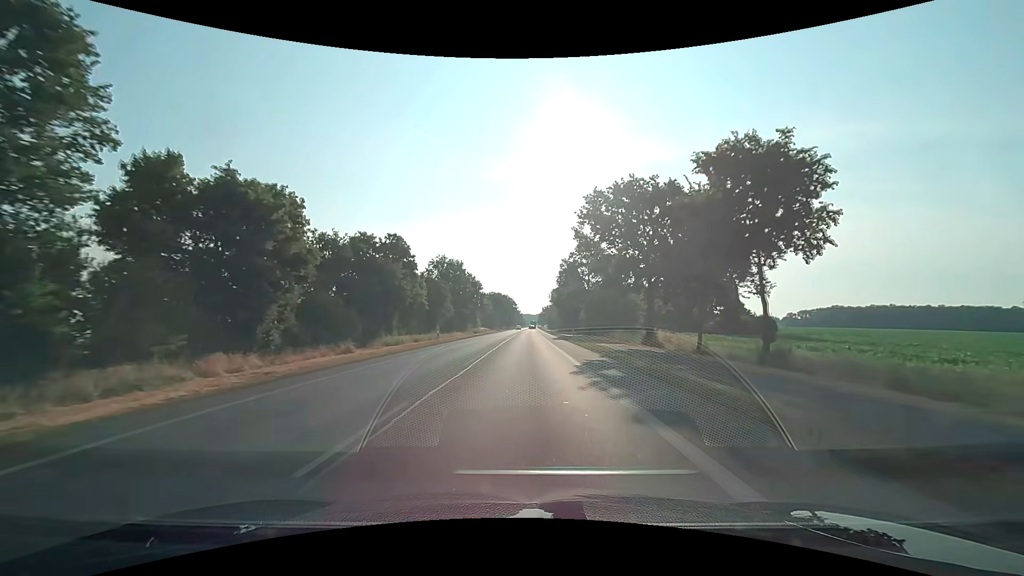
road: primary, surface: asphalt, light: Day
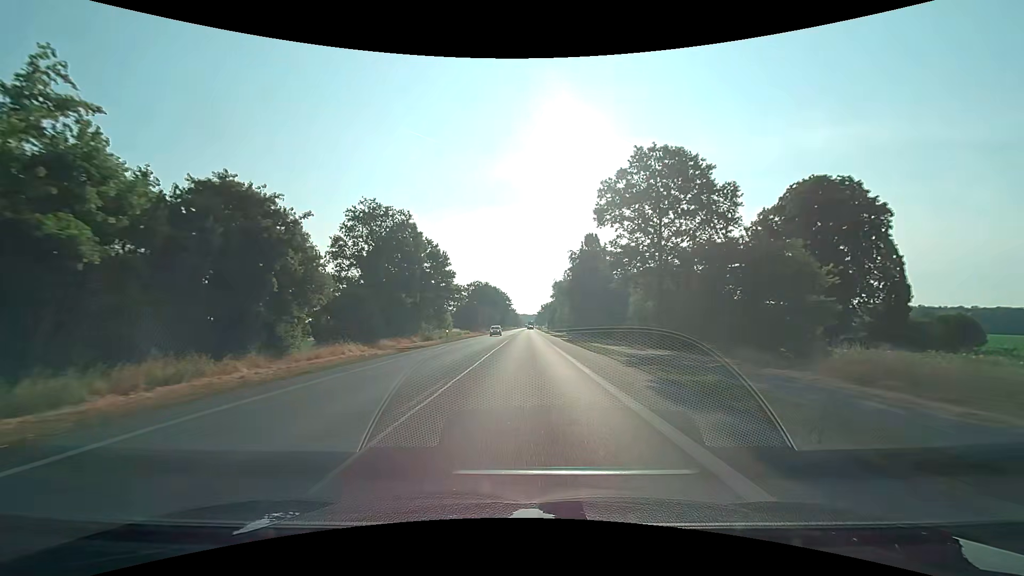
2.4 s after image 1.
(+0.2, +44.4) m; +1°
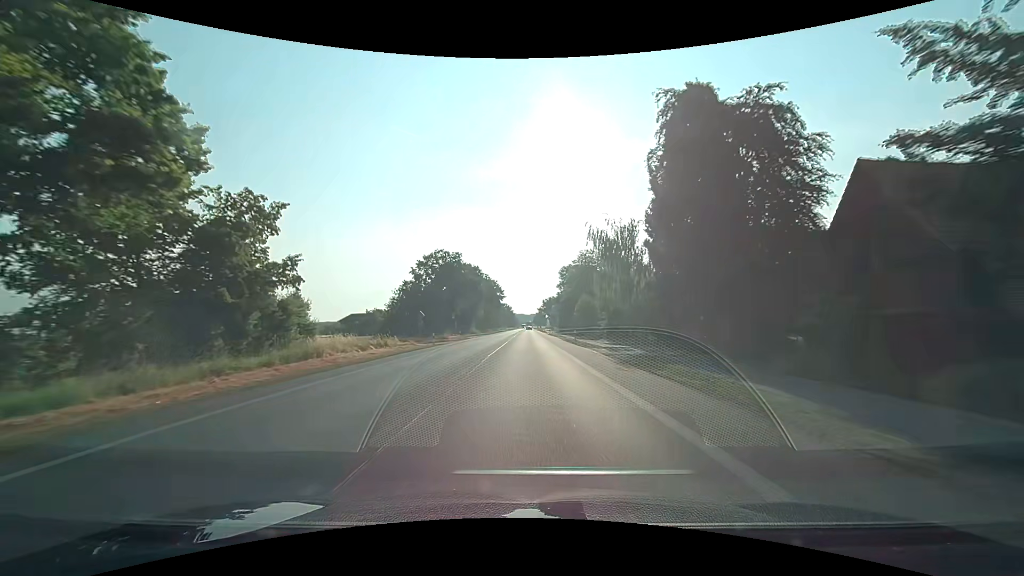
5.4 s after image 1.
(-0.1, +55.5) m; 0°
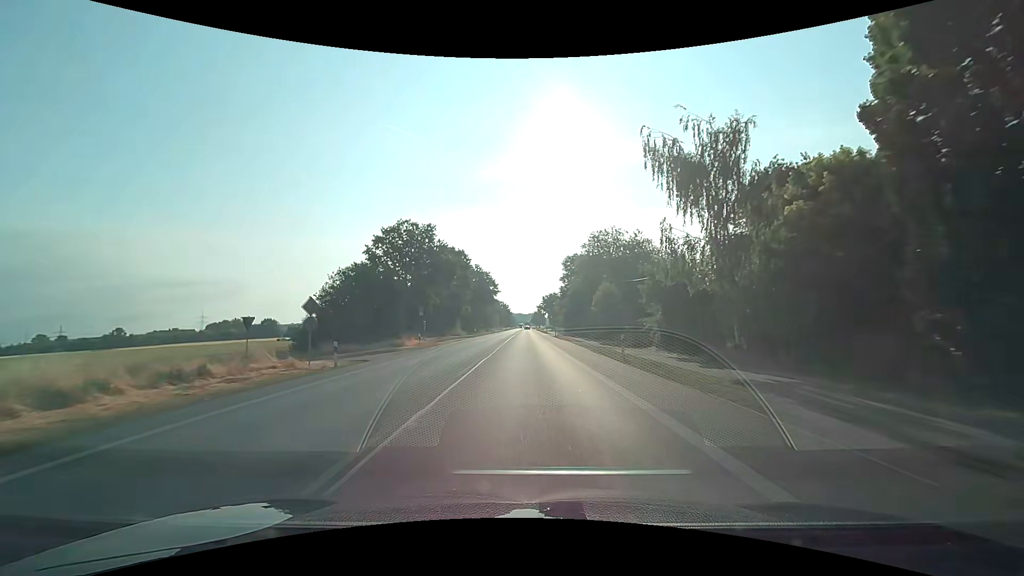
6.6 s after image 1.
(+0.1, +22.2) m; +1°
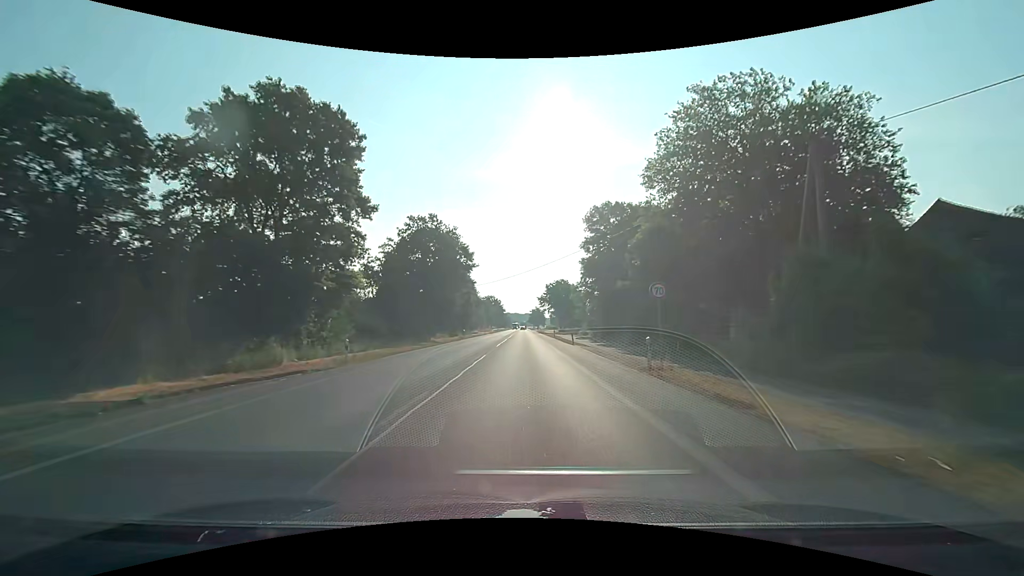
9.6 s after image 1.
(+0.1, +55.4) m; 0°
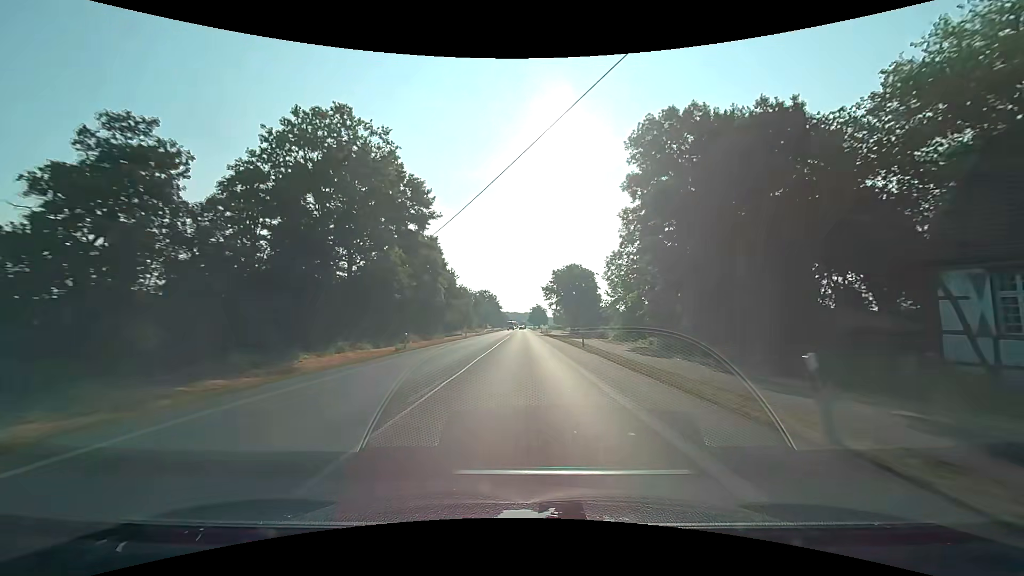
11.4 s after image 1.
(+0.1, +33.3) m; 0°
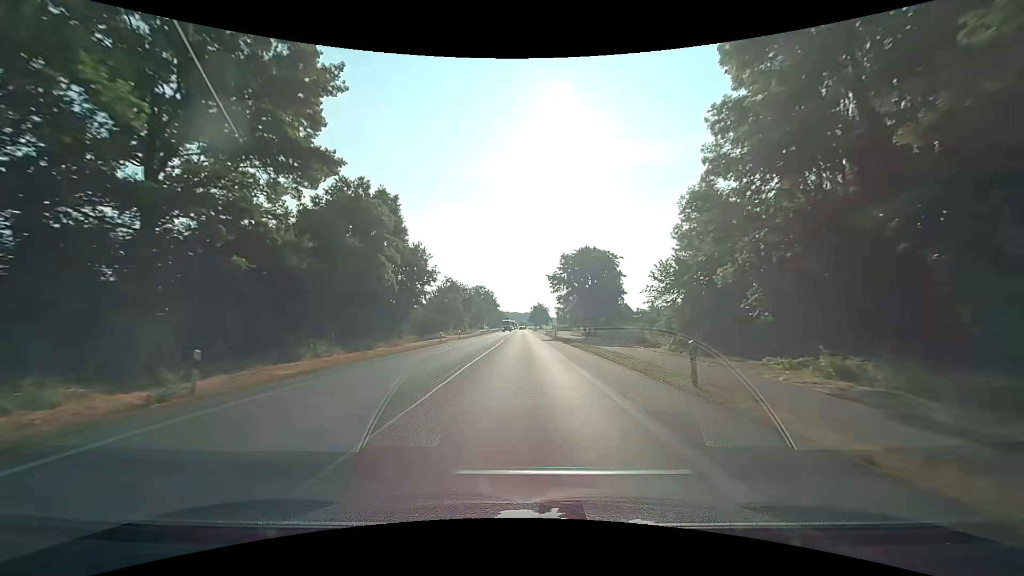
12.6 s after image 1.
(0.0, +22.2) m; 0°
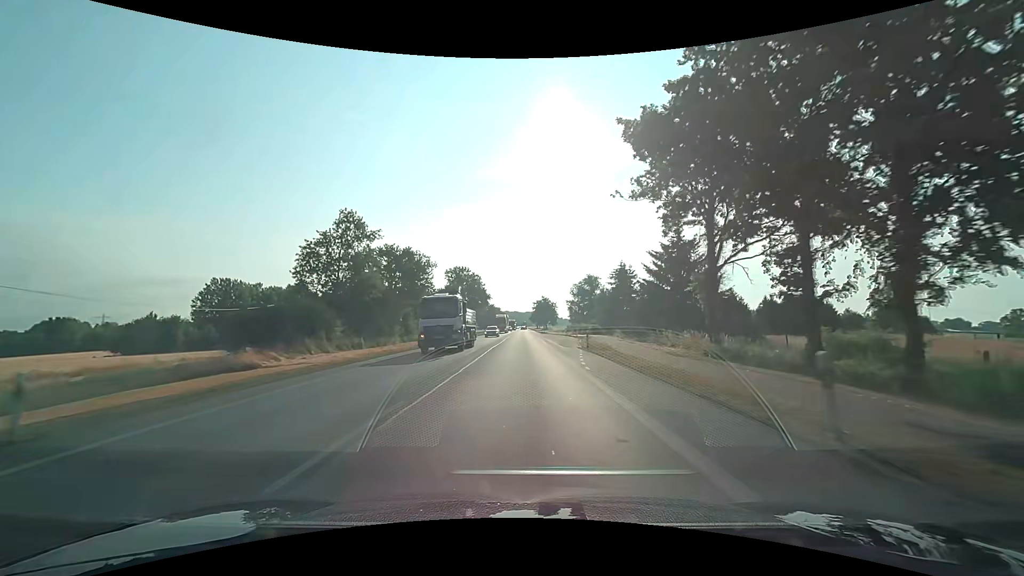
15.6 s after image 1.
(+0.1, +55.6) m; 0°
(0, +10) (0, +20) (0, +30) (0, +40) (0, +50) (0, +60) (0, +70) (0, +80) (0, +90) (0, +100) m
